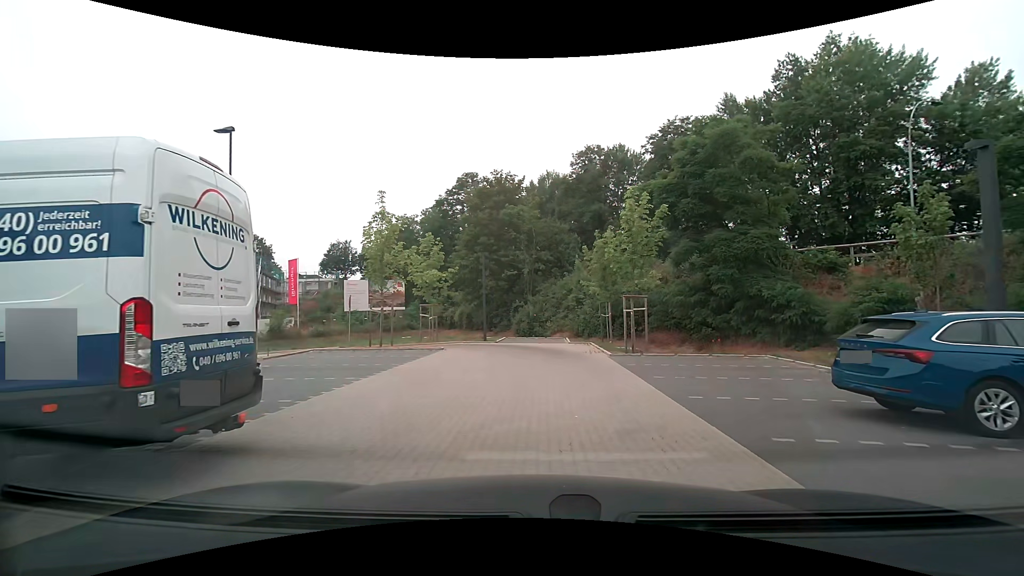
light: Day
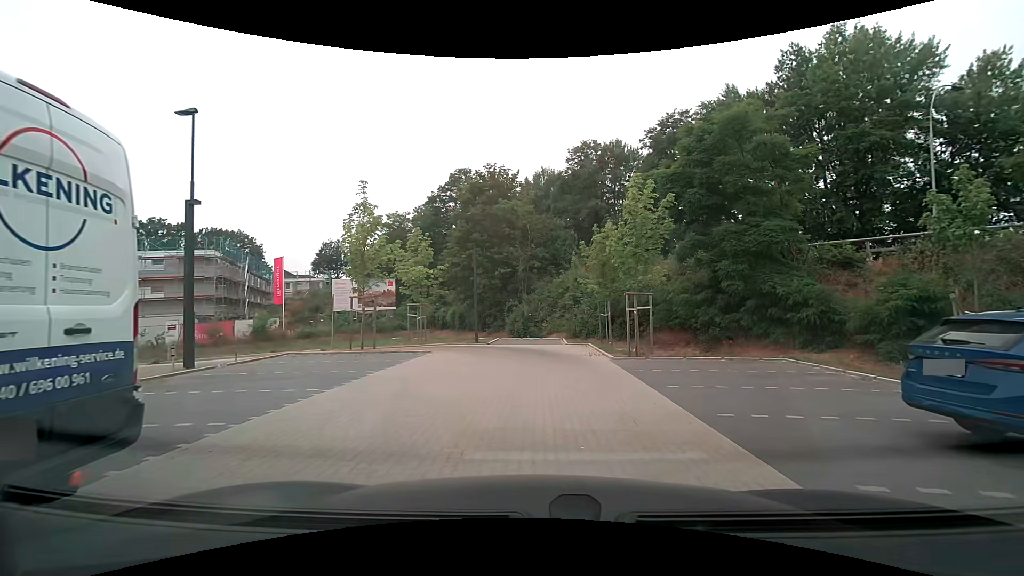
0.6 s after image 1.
(0.0, +1.6) m; -2°
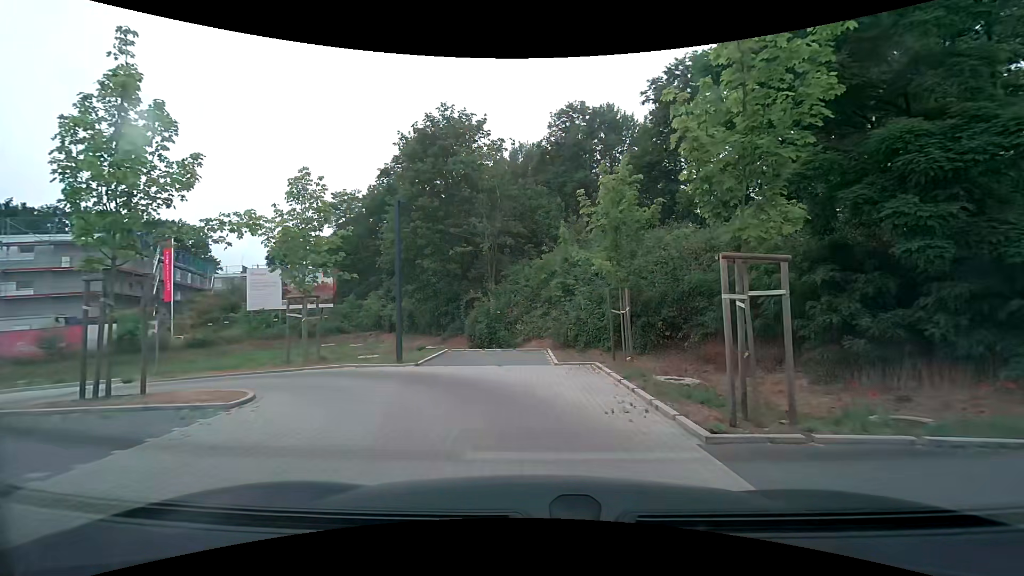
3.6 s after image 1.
(+0.4, +10.2) m; +3°
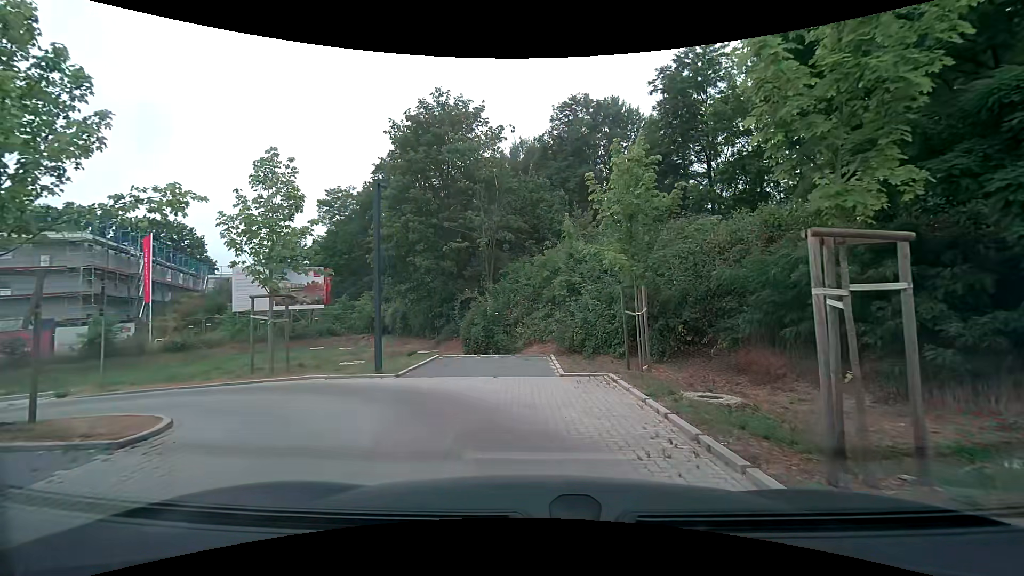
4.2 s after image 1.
(0.0, +2.0) m; 0°
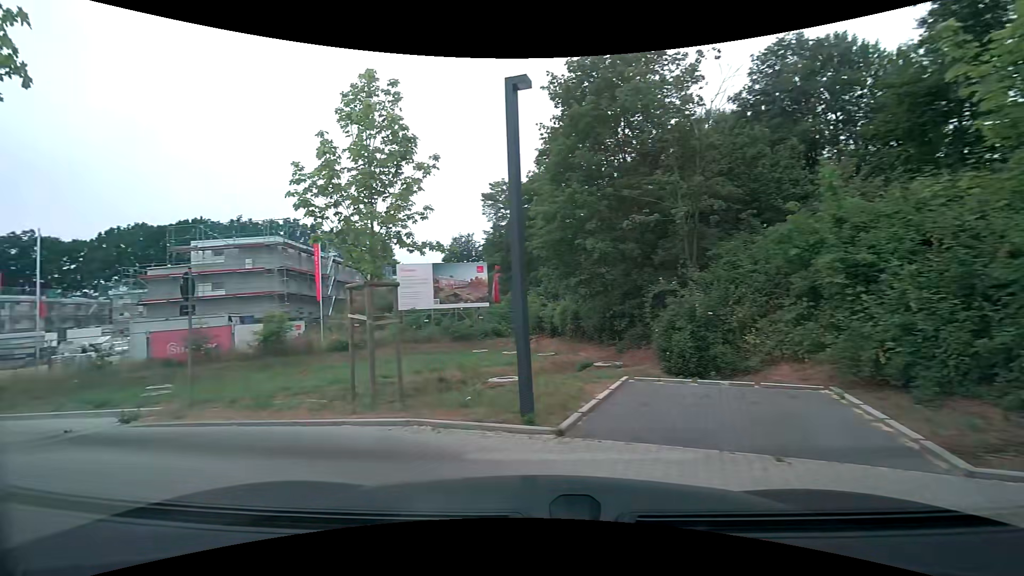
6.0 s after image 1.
(-0.6, +5.6) m; -20°
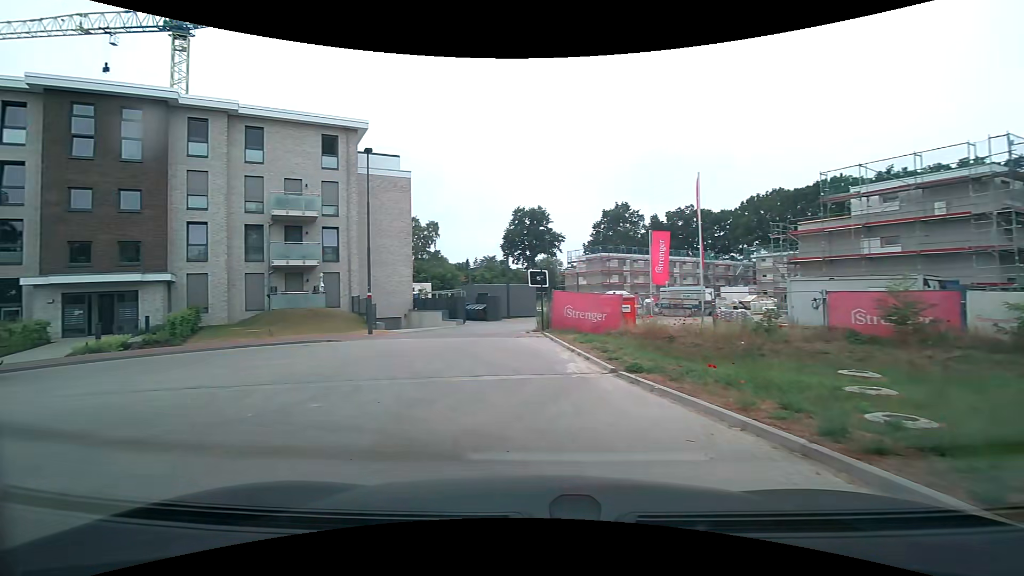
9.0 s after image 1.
(-4.7, +7.1) m; -63°
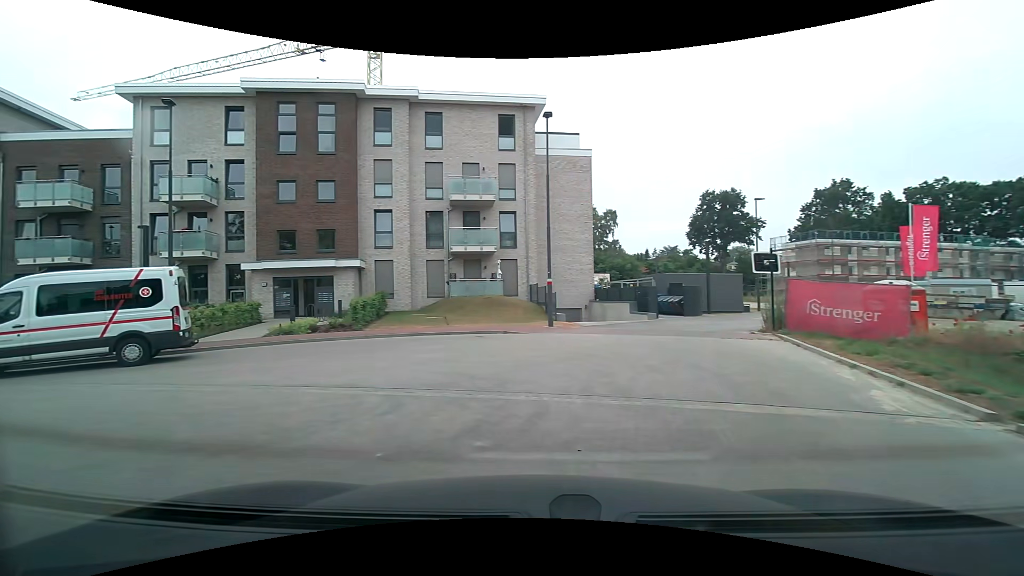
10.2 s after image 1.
(-0.7, +3.6) m; -21°
